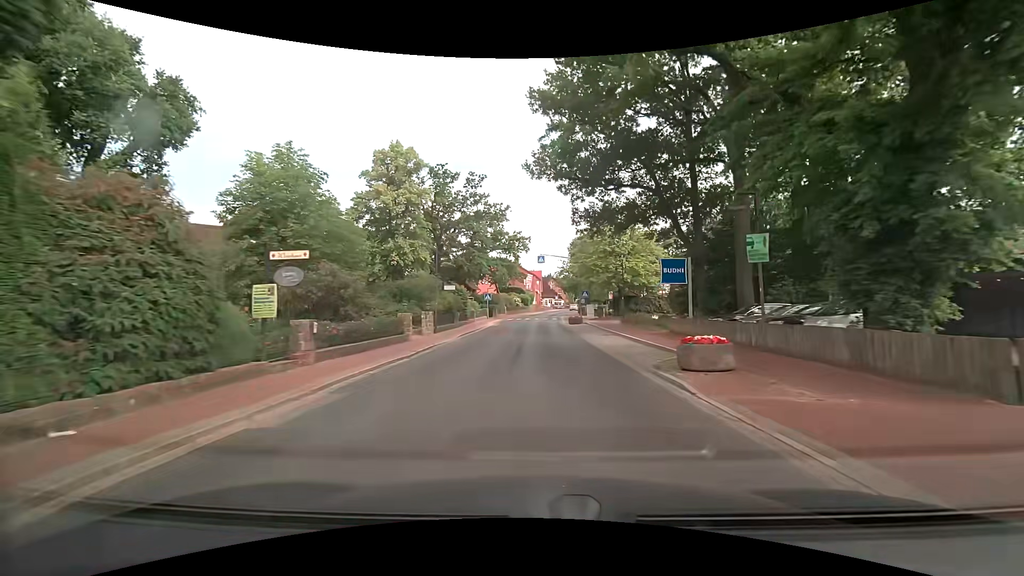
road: secondary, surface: asphalt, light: Day
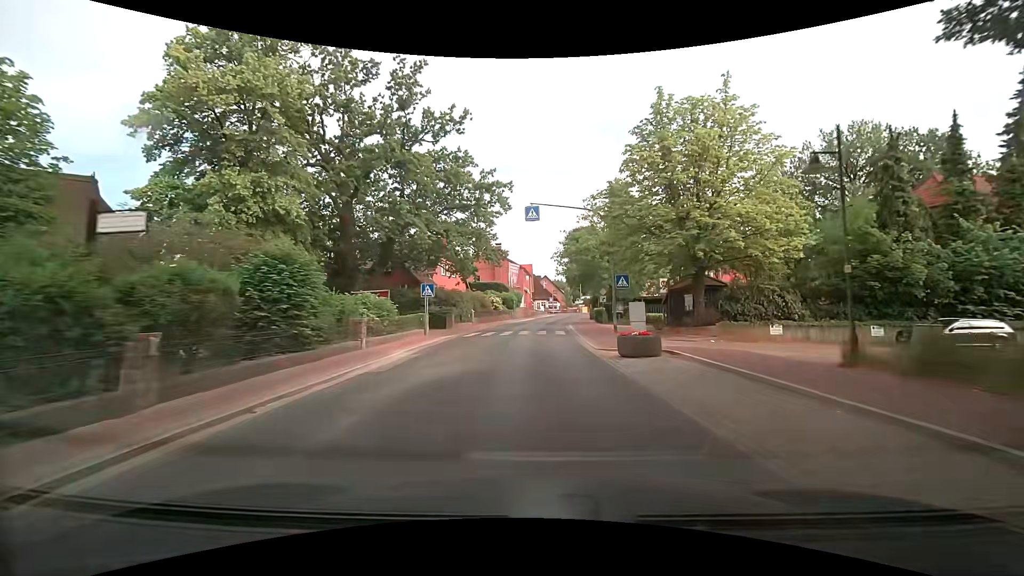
(+0.3, +28.7) m; +1°
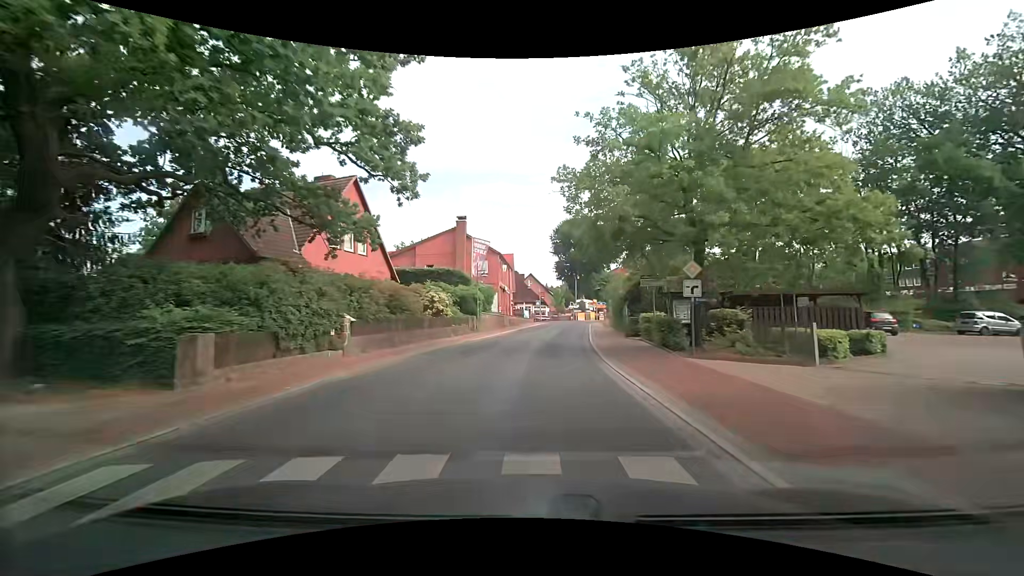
(+0.3, +25.9) m; +2°
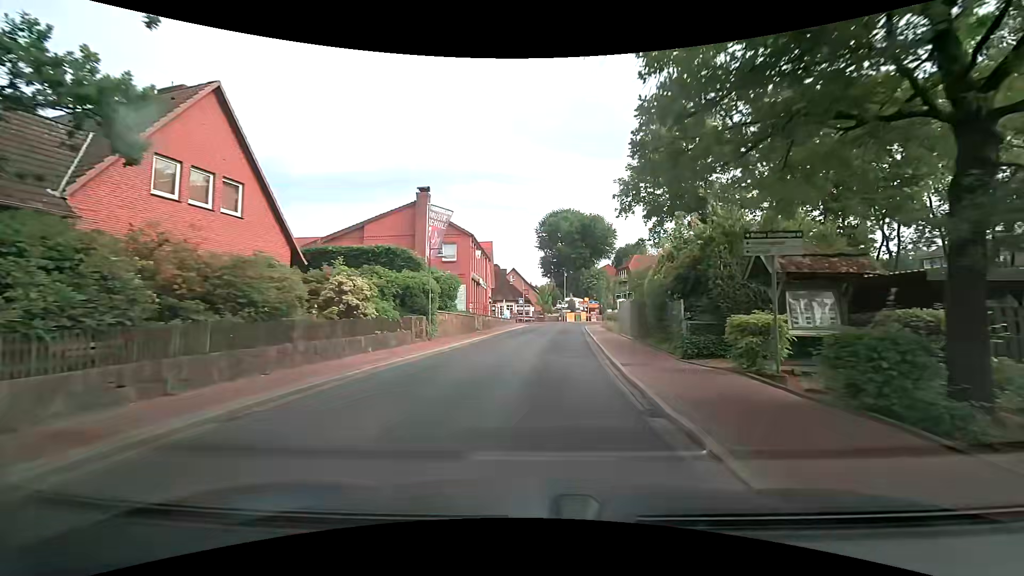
(+0.2, +11.5) m; +2°
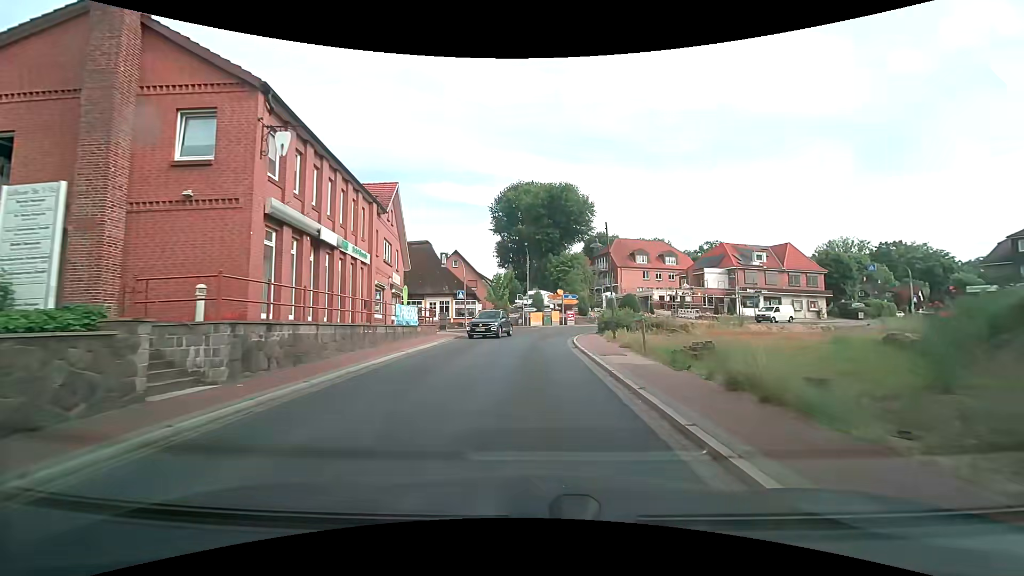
(+1.5, +26.2) m; +5°
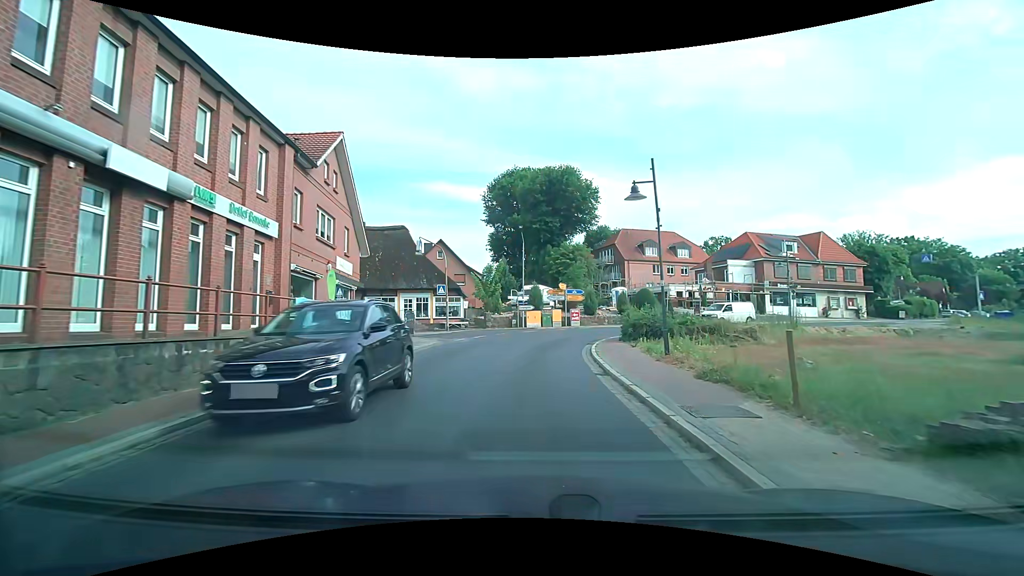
(+0.1, +8.8) m; 0°
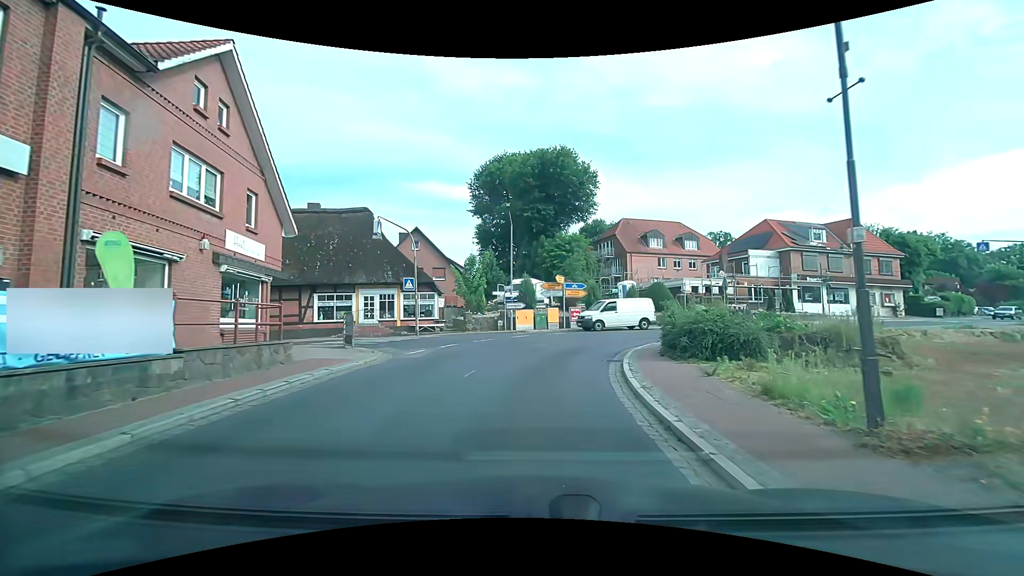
(+0.1, +7.9) m; +1°
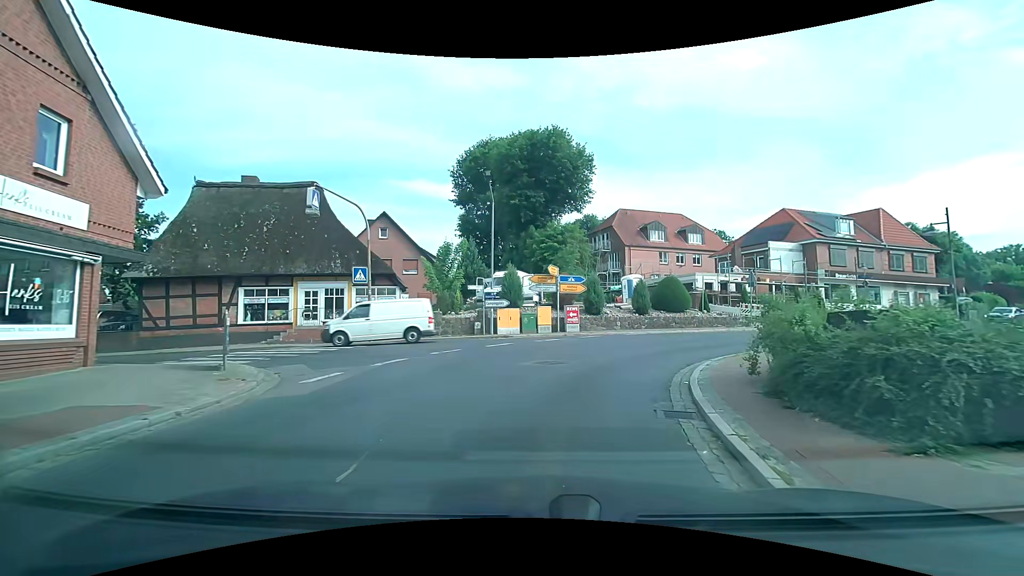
(0.0, +6.9) m; +1°
